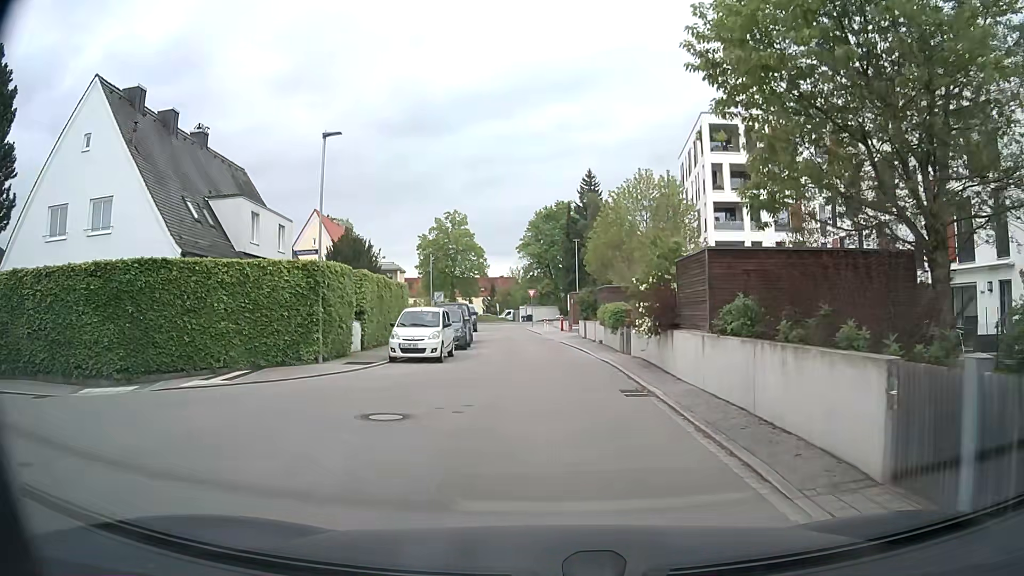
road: residential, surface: asphalt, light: Day
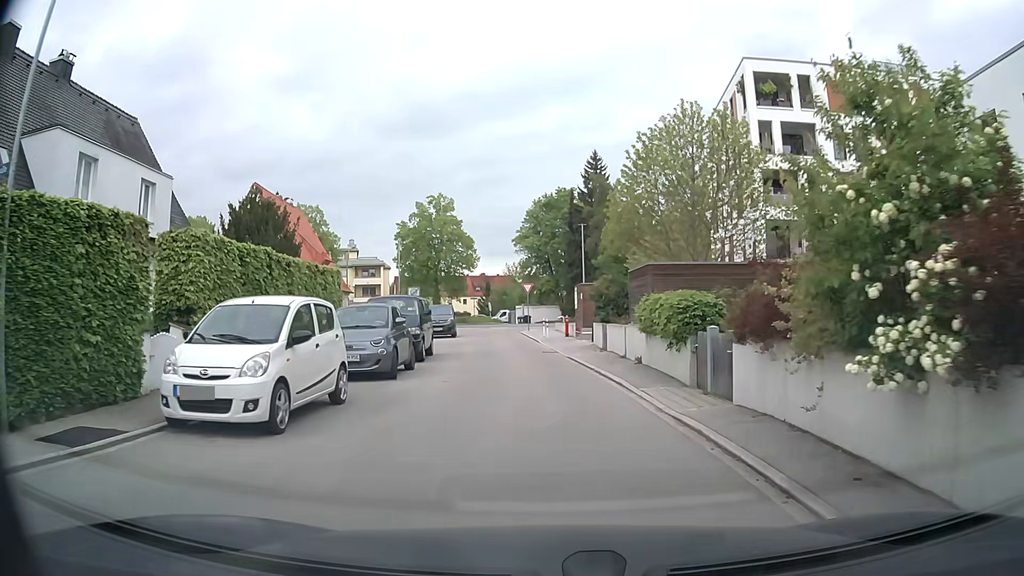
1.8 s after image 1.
(0.0, +11.7) m; 0°
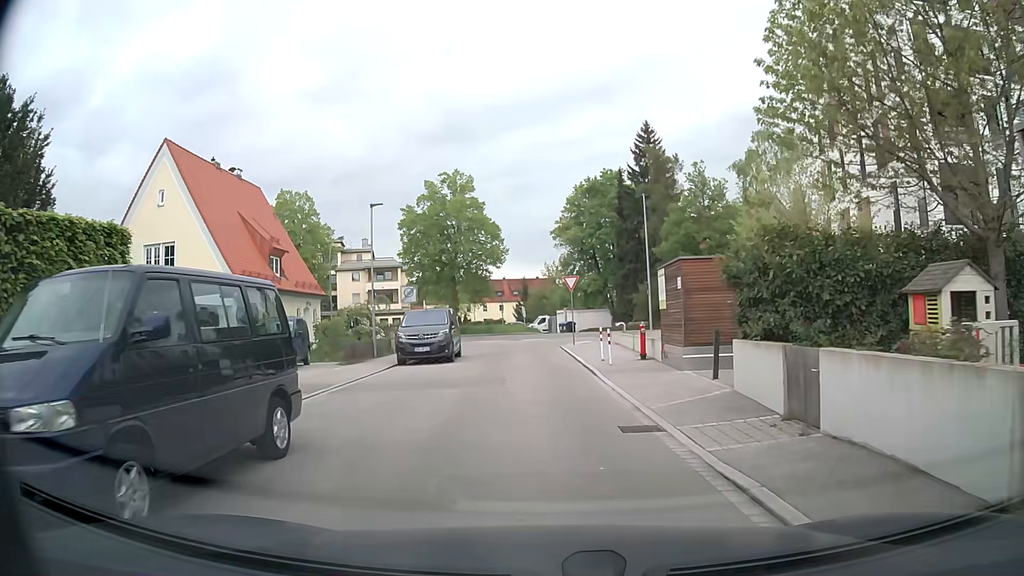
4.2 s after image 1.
(-0.4, +15.1) m; -4°
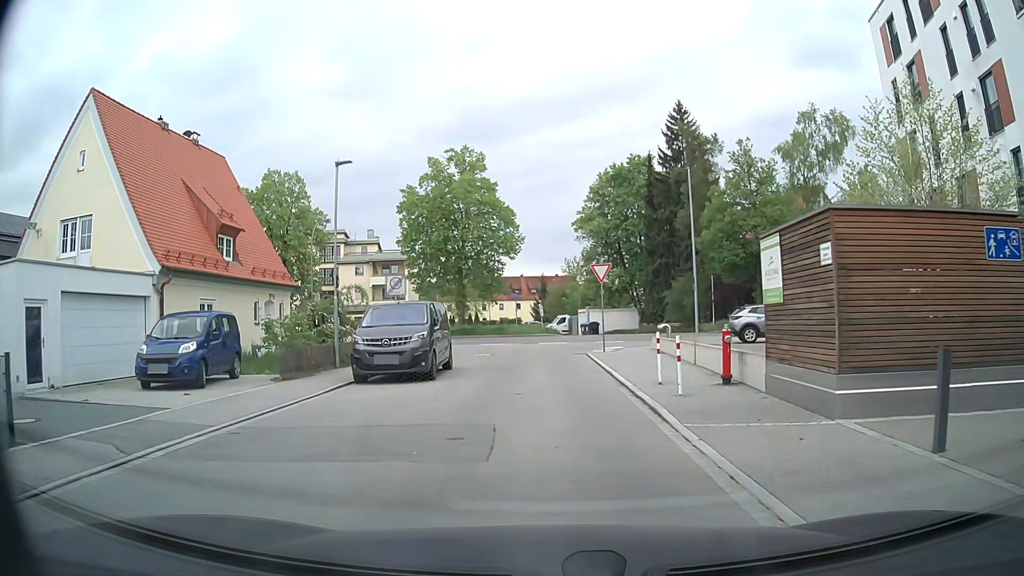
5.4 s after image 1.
(0.0, +7.3) m; 0°
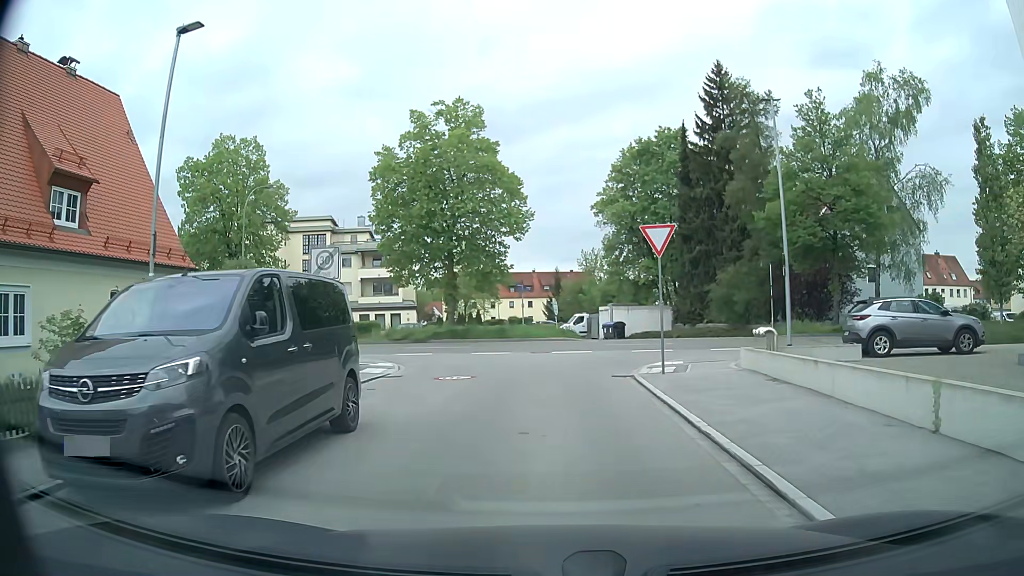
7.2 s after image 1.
(-0.2, +10.7) m; -1°
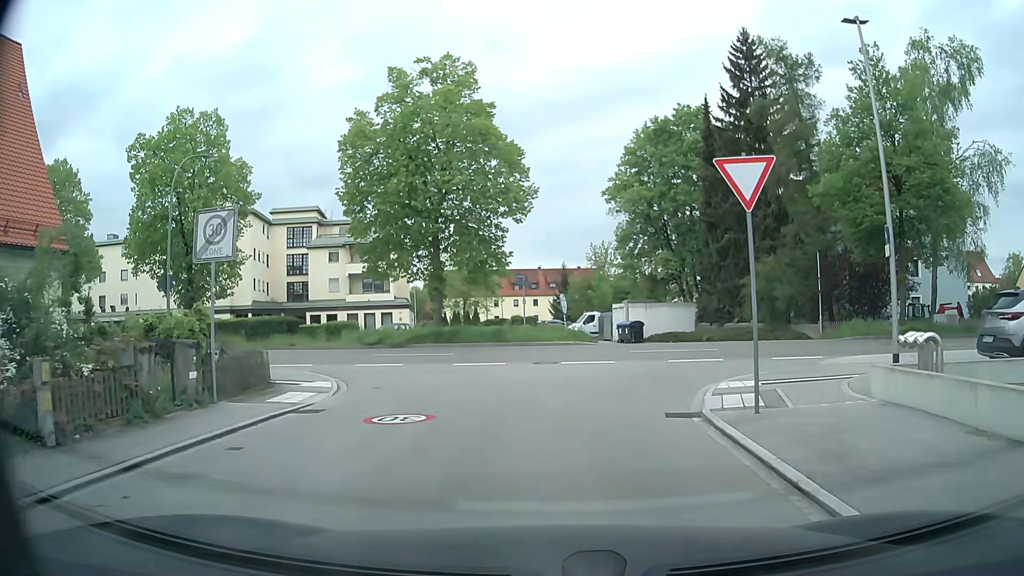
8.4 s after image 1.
(-0.1, +6.5) m; -1°
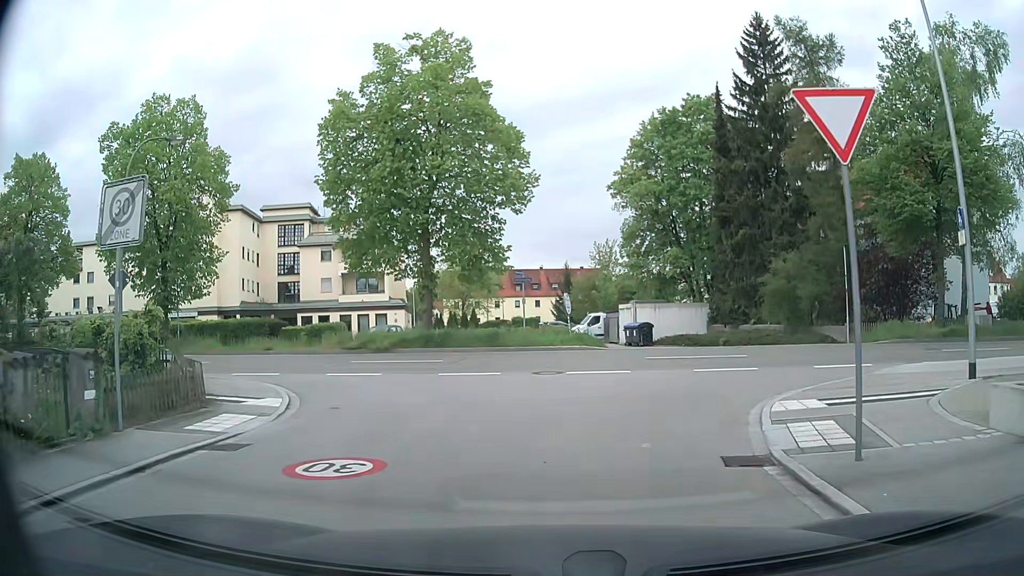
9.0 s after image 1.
(0.0, +3.0) m; -1°
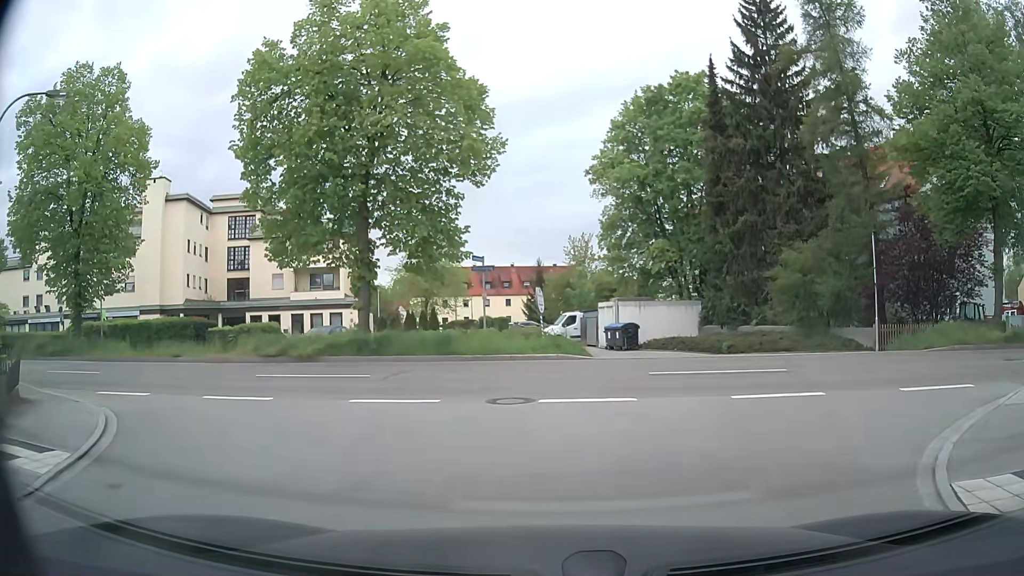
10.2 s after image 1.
(+0.1, +5.5) m; +3°
(+1, +10) (-5, +17) (-15, +20) (-25, +22) (-35, +23) (-45, +24) (-54, +25) (-64, +26) (-74, +28) (-84, +29) m
